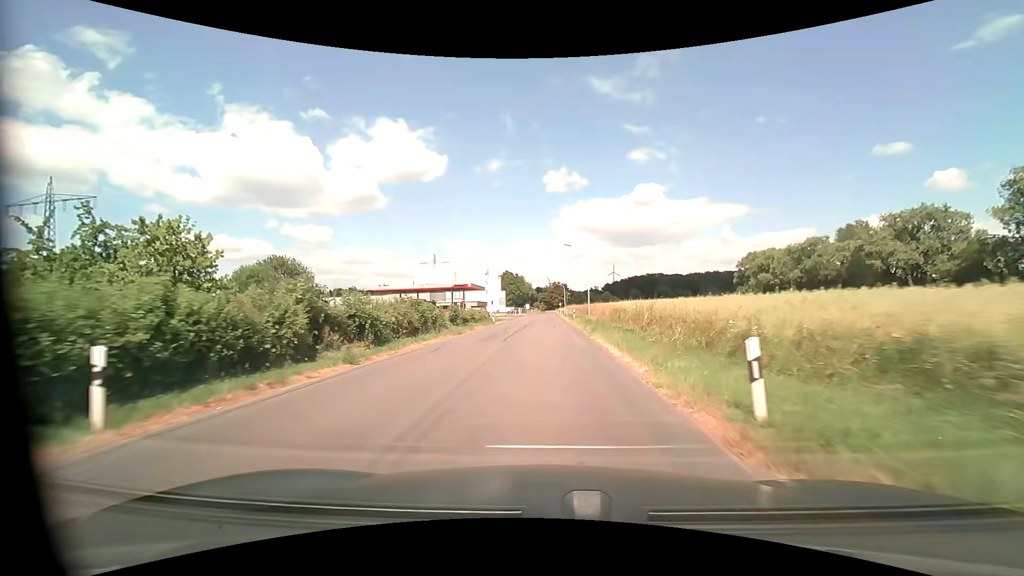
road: unclassified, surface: asphalt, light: Day
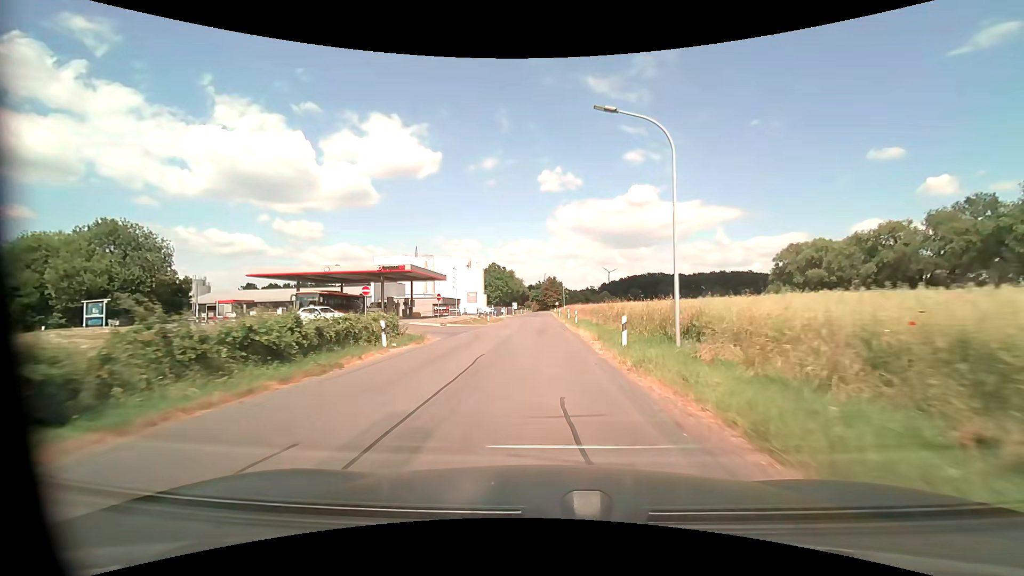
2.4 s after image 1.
(+0.5, +33.1) m; +2°
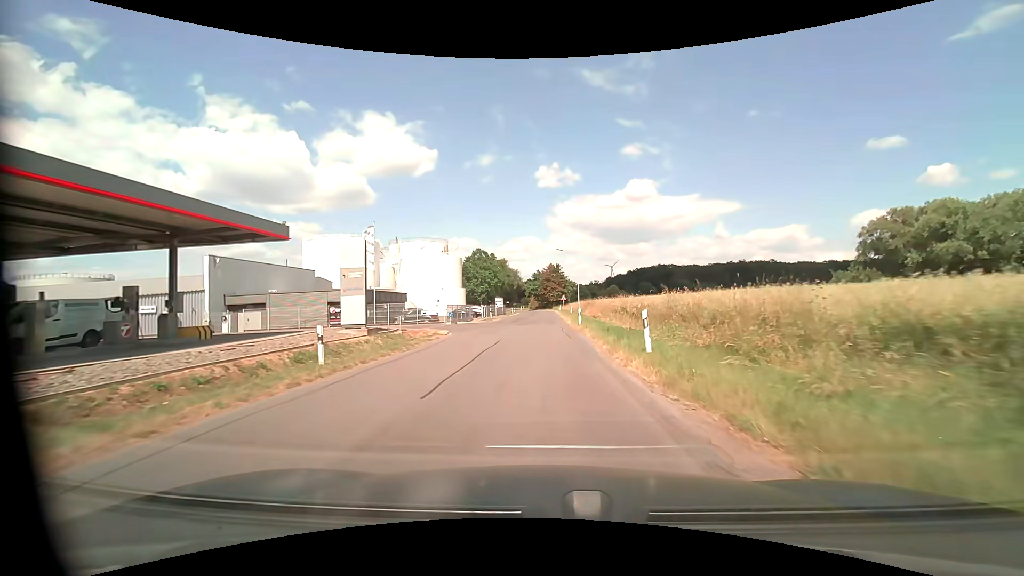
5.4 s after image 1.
(-0.1, +39.3) m; 0°
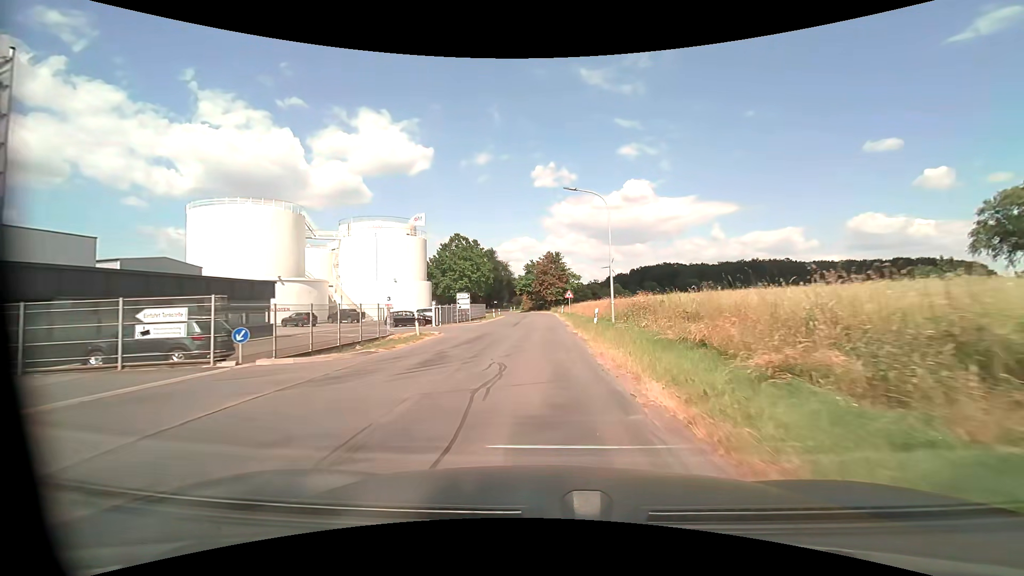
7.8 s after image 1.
(+0.1, +29.2) m; 0°
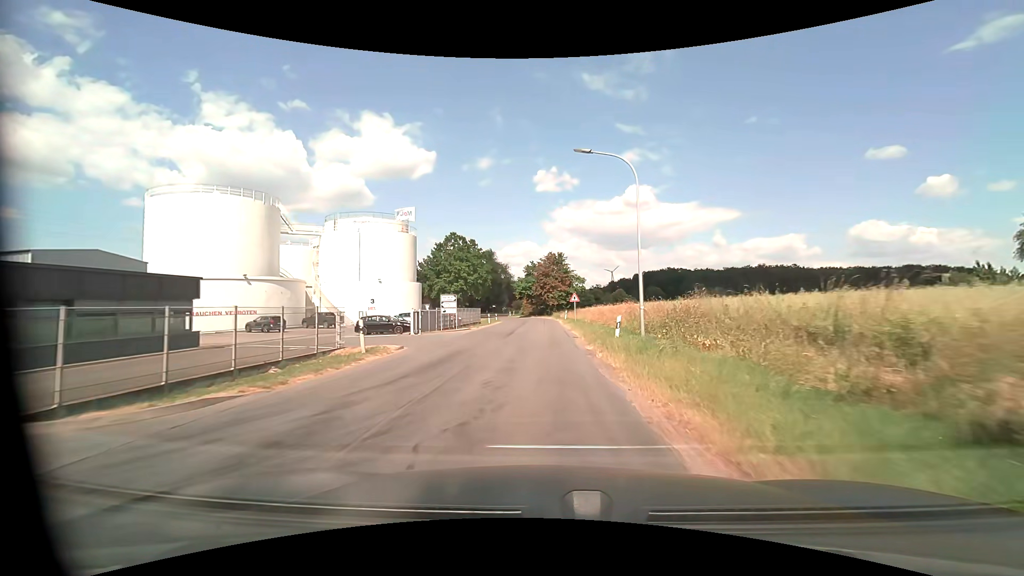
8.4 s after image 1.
(0.0, +7.2) m; -1°
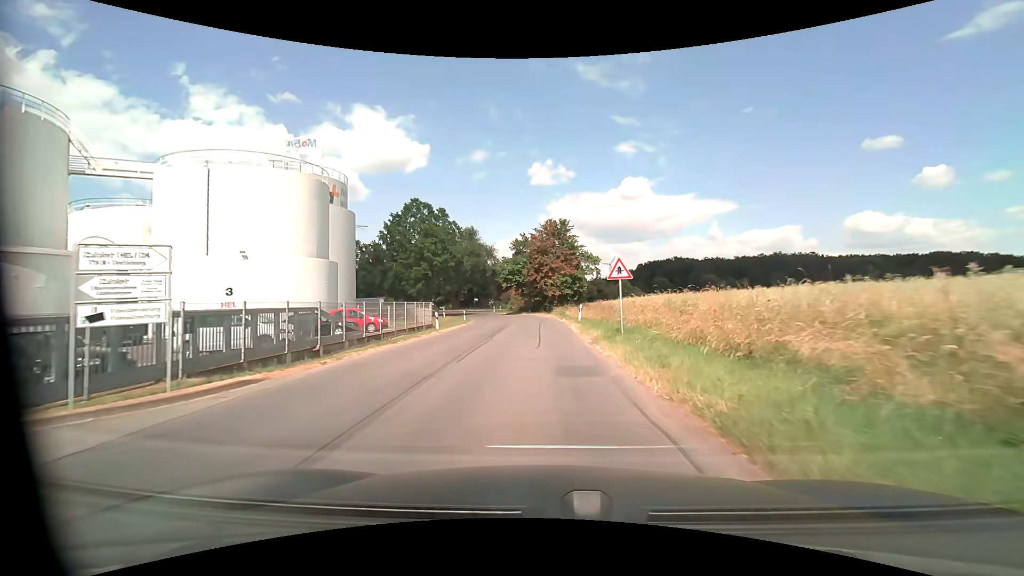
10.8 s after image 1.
(+0.2, +27.9) m; +1°
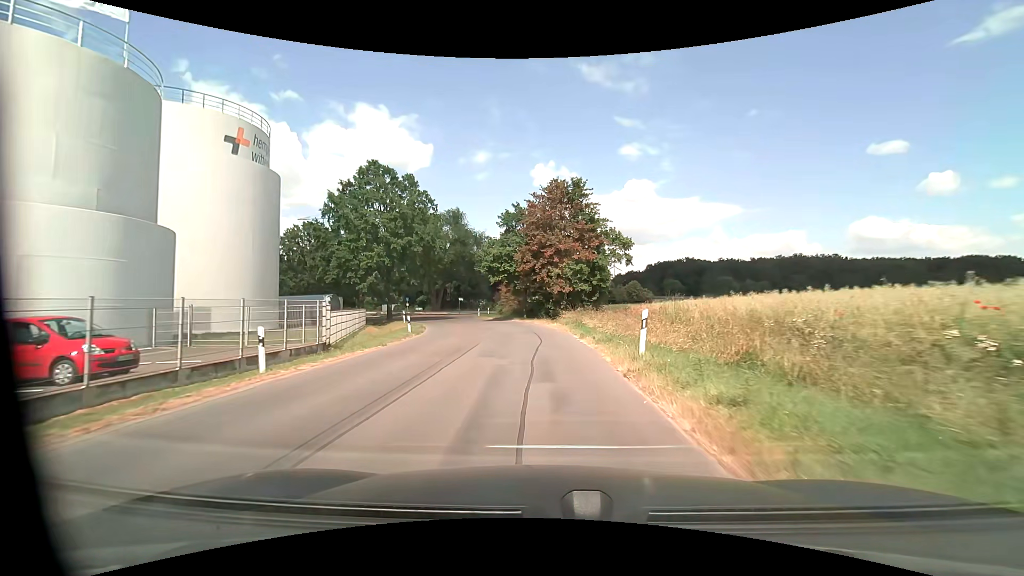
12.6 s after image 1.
(-0.1, +20.1) m; -1°
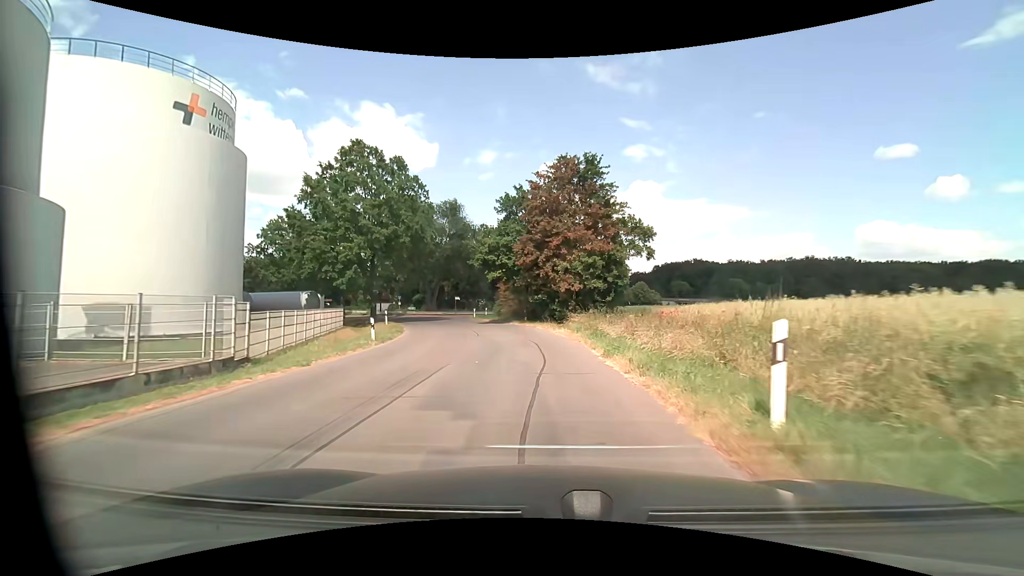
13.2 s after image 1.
(0.0, +6.5) m; 0°
(0, +10) (-1, +20) (-2, +30) (-5, +39) (-8, +49) (-10, +59) (-7, +68) (-3, +77) (-1, +87) (-1, +97) m
